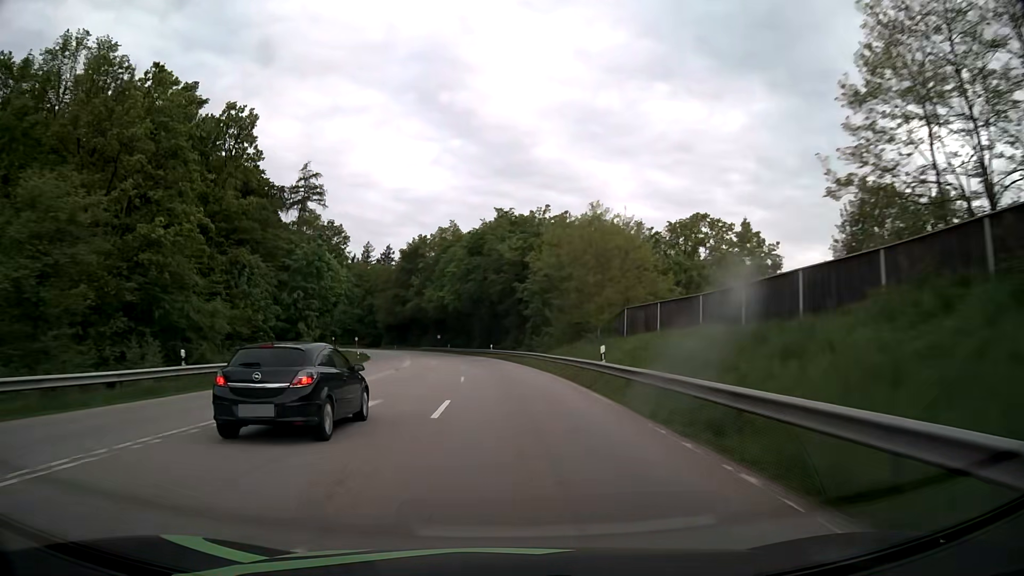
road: secondary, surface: asphalt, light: Day
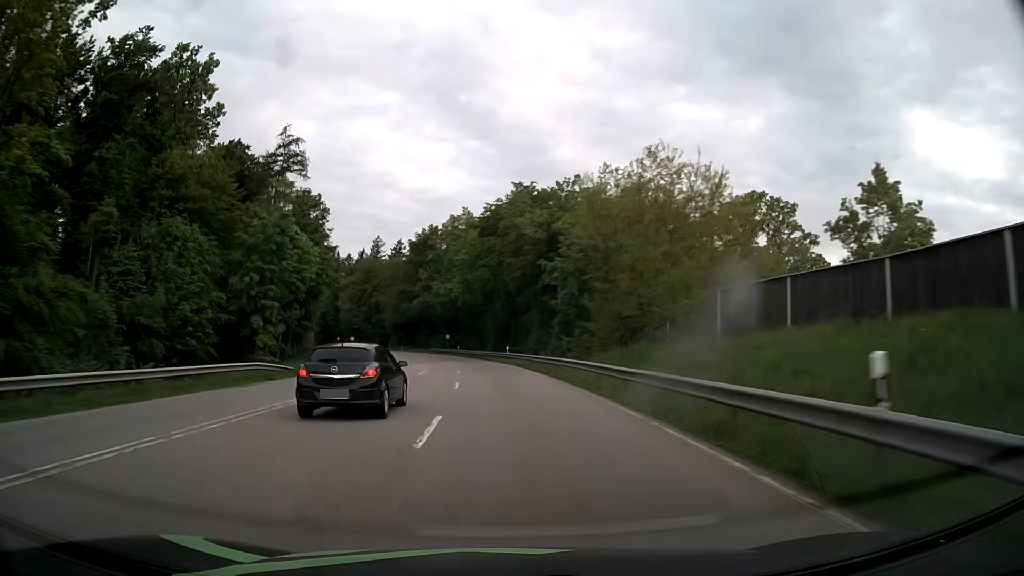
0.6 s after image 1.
(-0.2, +15.5) m; -2°
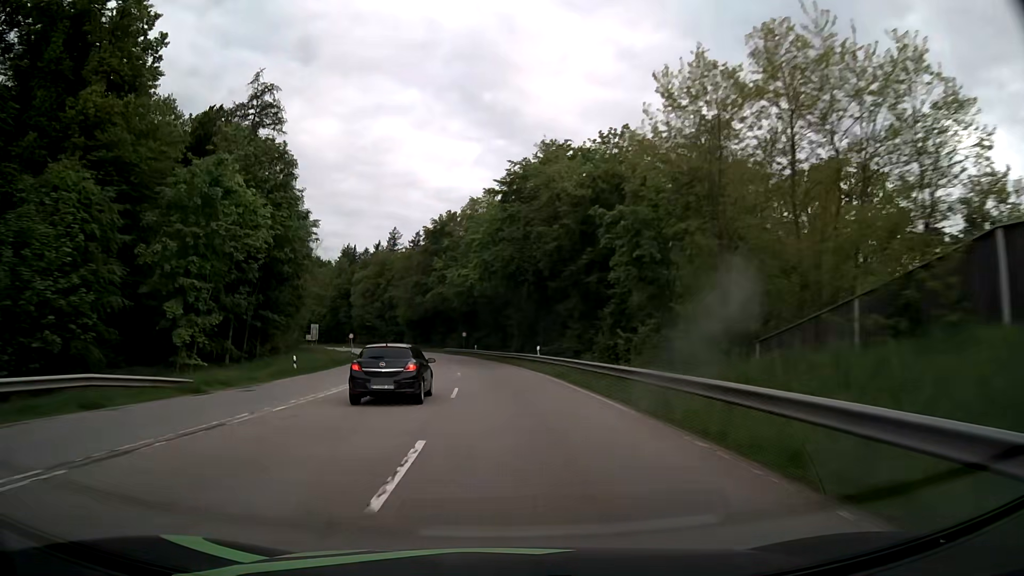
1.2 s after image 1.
(-0.3, +15.6) m; -2°
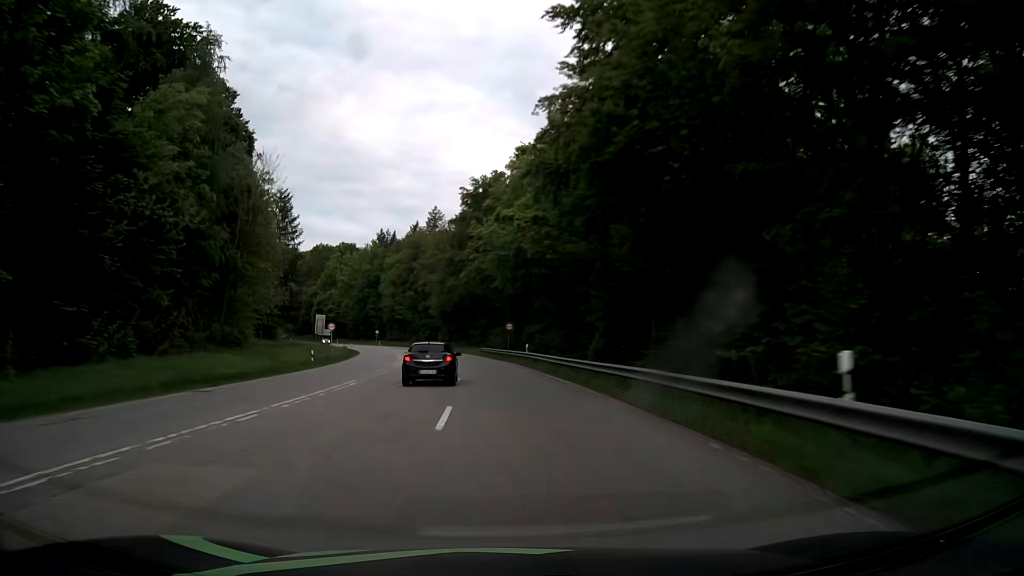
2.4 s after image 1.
(-1.2, +31.2) m; -5°
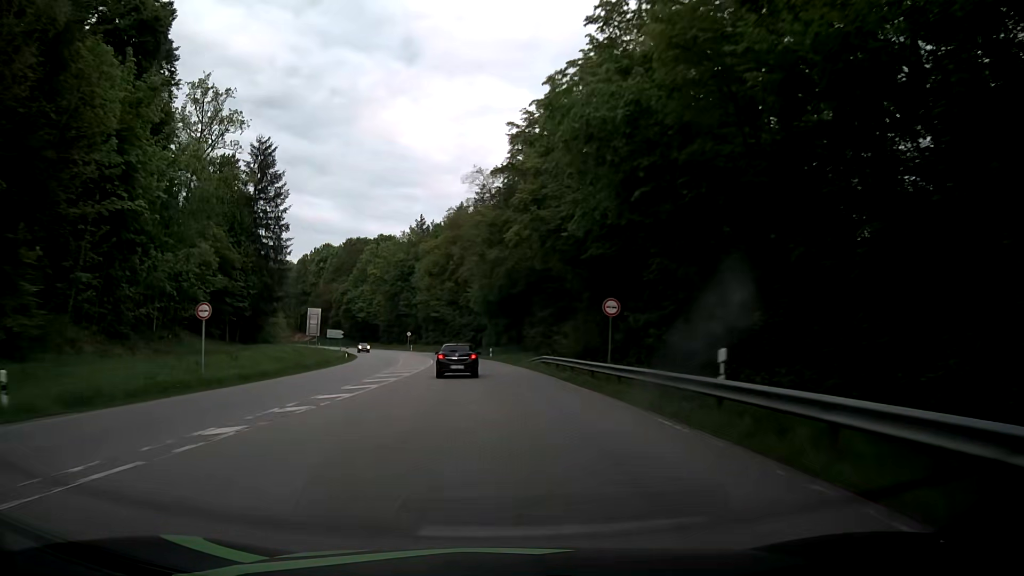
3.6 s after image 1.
(-1.1, +31.4) m; -5°
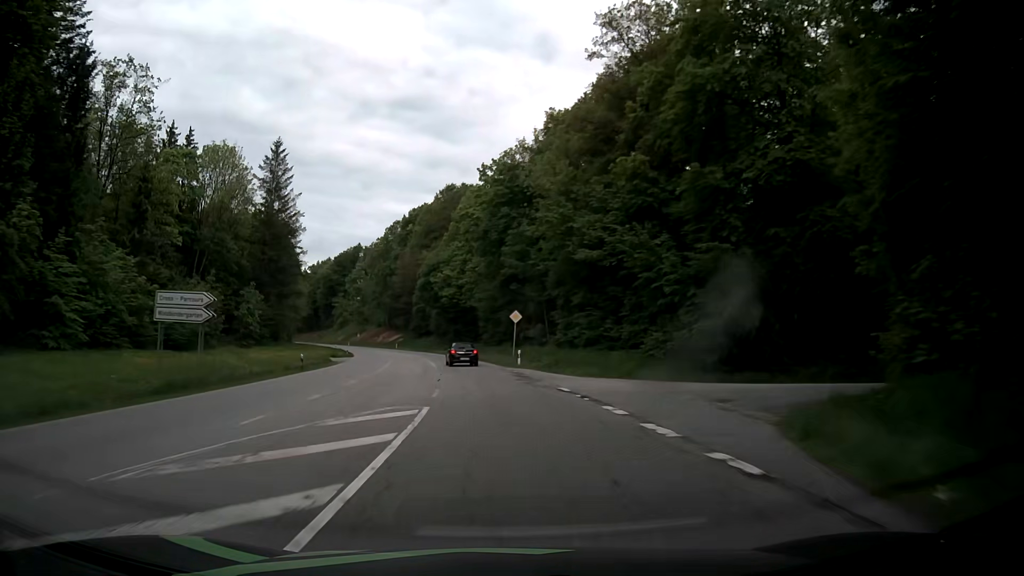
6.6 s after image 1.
(-8.3, +78.4) m; -12°
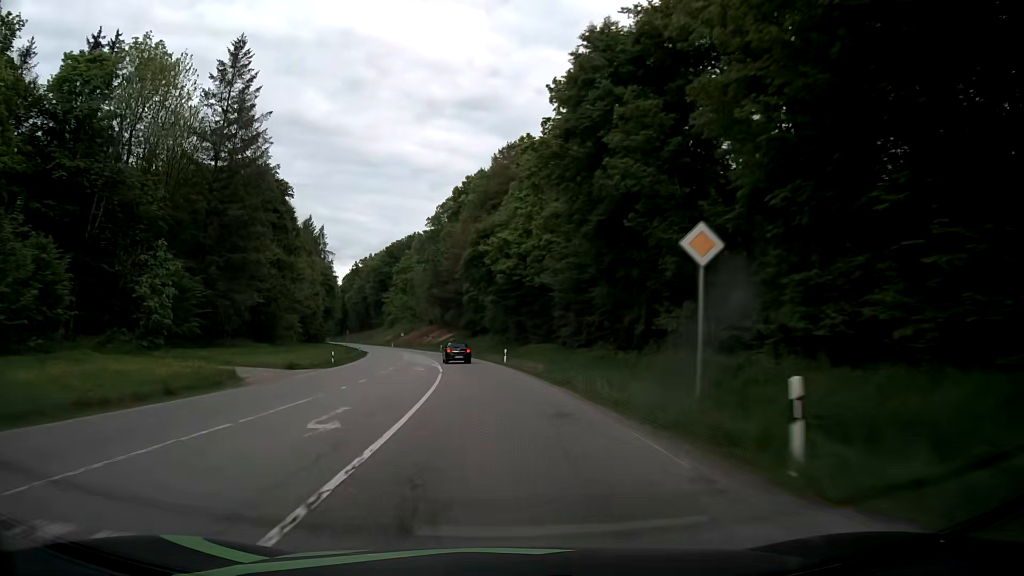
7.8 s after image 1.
(-1.6, +31.6) m; -6°
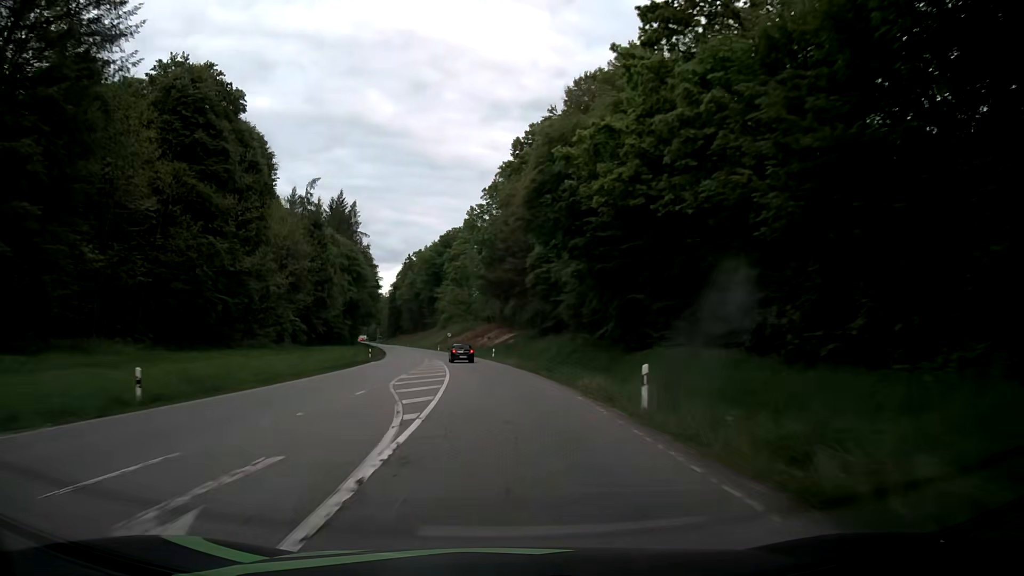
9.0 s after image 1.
(-1.7, +31.7) m; -6°
(0, +10) (-1, +20) (-1, +30) (-2, +40) (-3, +50) (-4, +60) (-6, +70) (-8, +80) (-10, +89) (-12, +99) m
